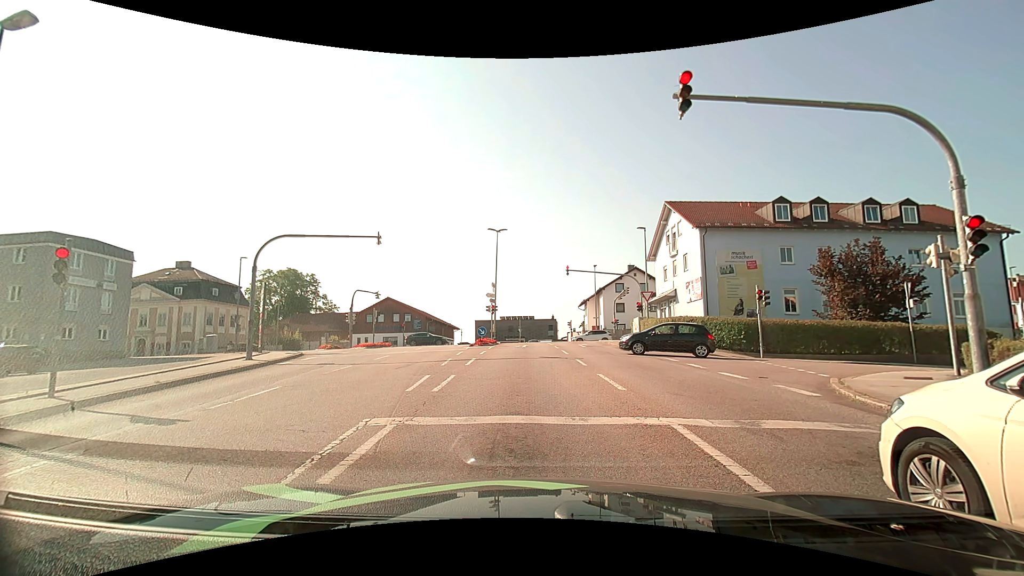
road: tertiary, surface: asphalt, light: Day
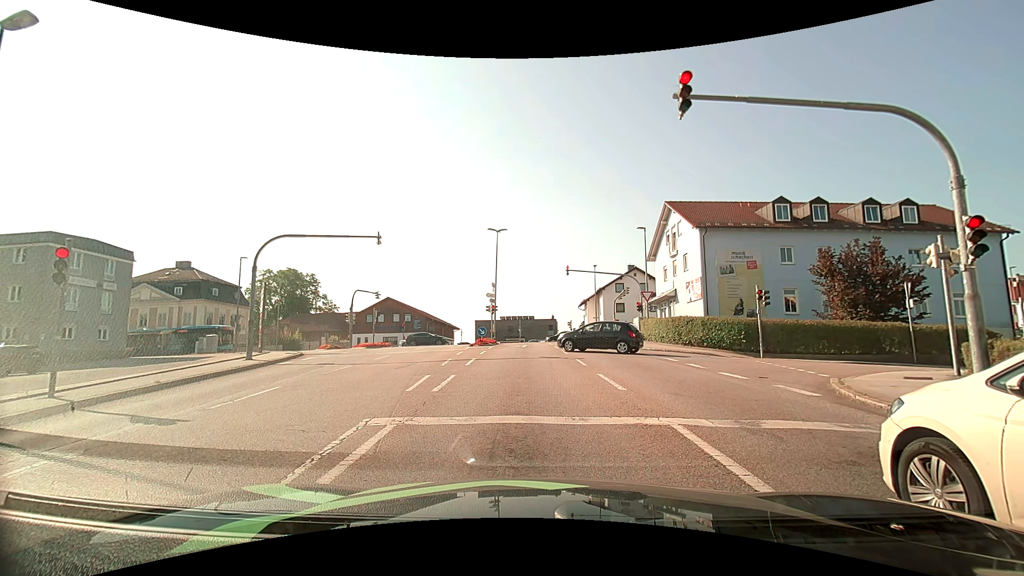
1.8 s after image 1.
(0.0, 0.0) m; 0°
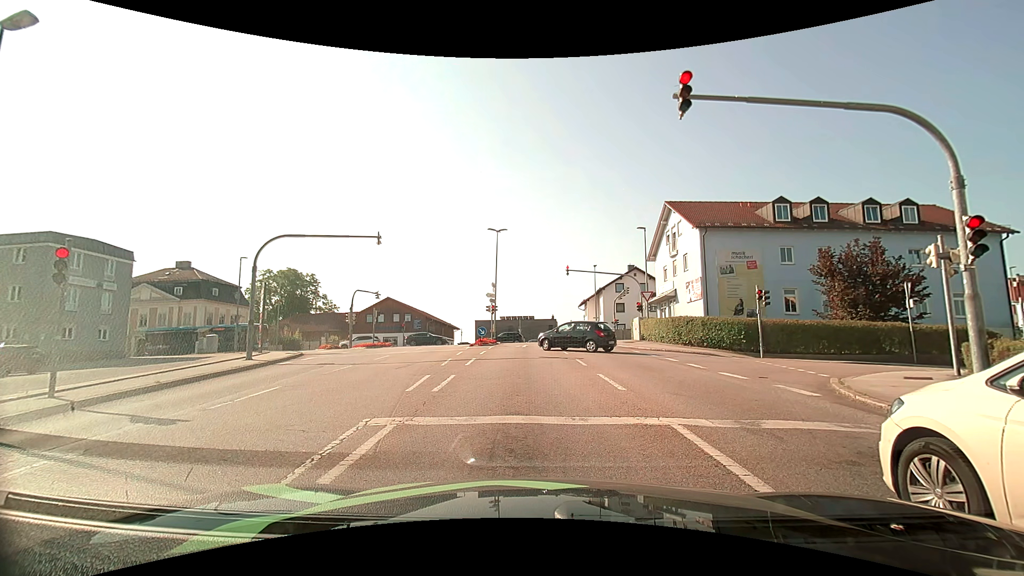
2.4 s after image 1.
(0.0, 0.0) m; 0°
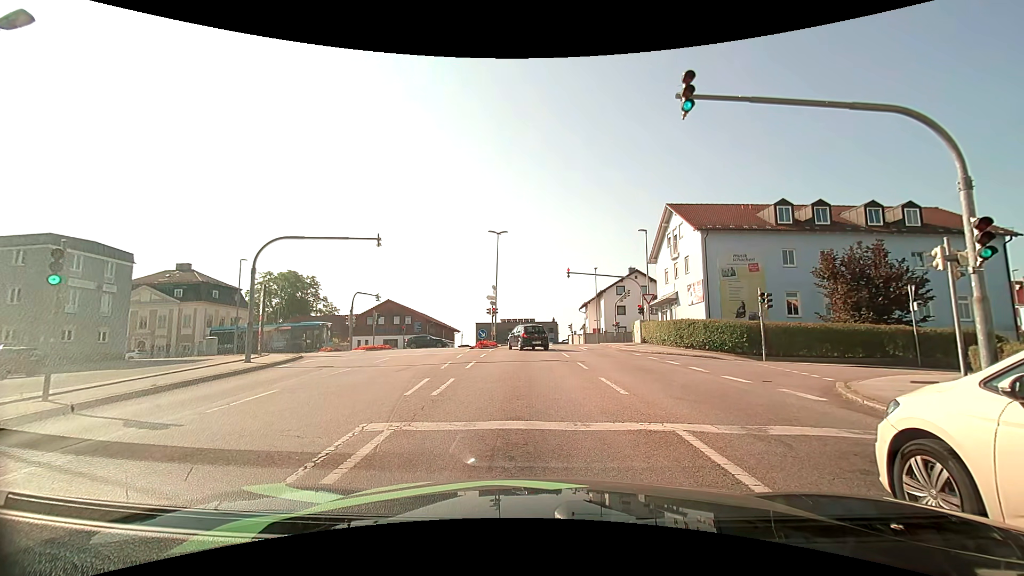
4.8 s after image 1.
(0.0, +0.1) m; 0°
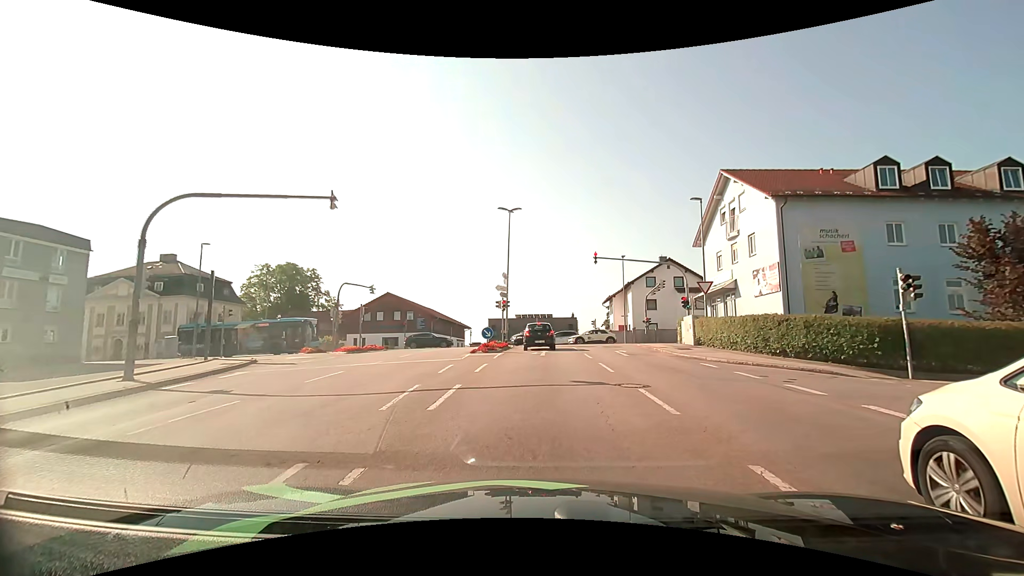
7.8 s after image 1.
(-0.1, +8.2) m; -1°
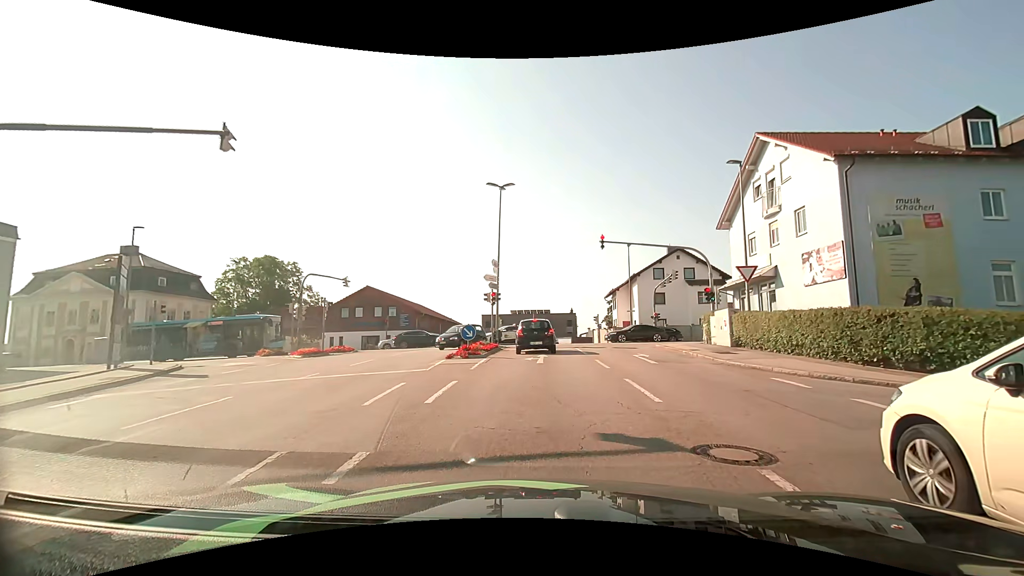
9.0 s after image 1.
(0.0, +5.7) m; 0°
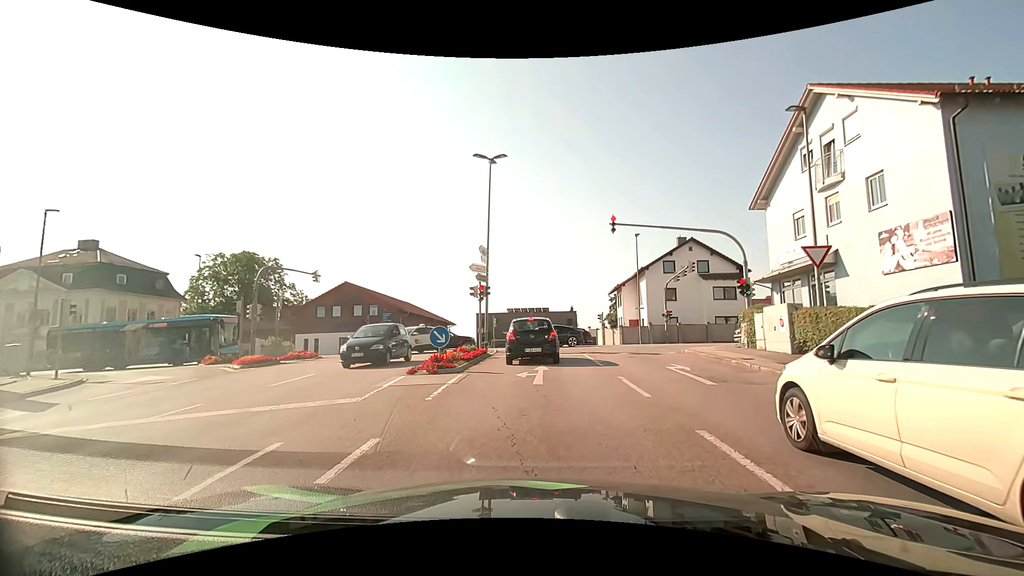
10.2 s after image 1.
(+0.1, +5.3) m; +1°
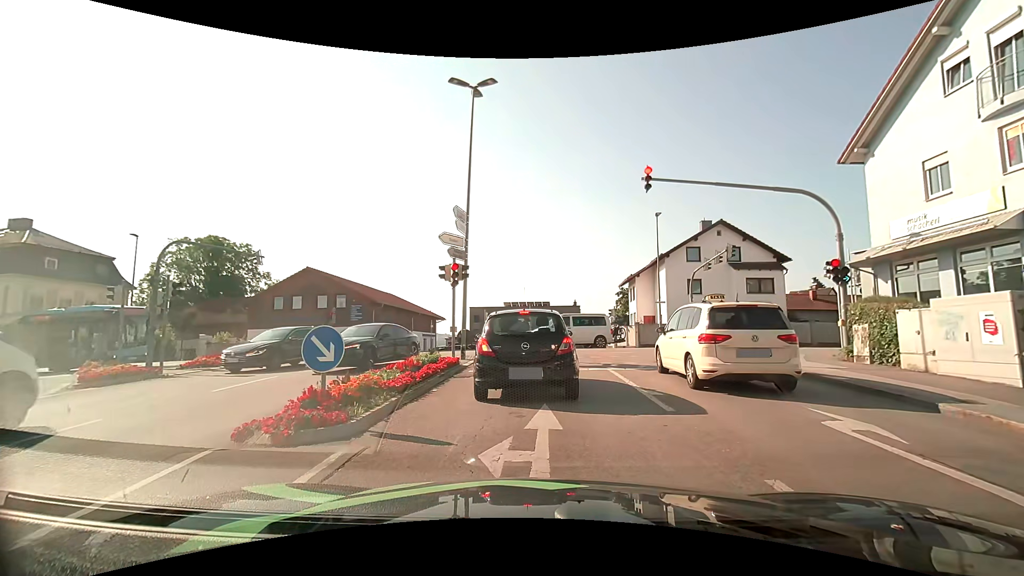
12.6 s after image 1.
(-0.1, +7.5) m; 0°
(0, +10) (0, +20) (-3, +30) (-11, +35) (-21, +36) (-31, +36) (-41, +36) (-51, +36) (-61, +36) (-71, +36) m
